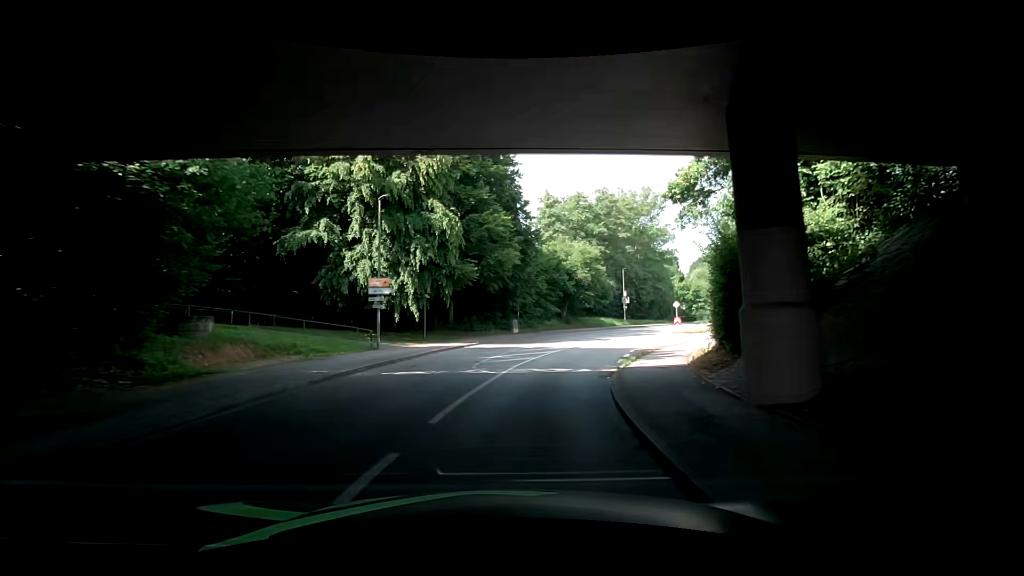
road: unclassified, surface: asphalt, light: Day
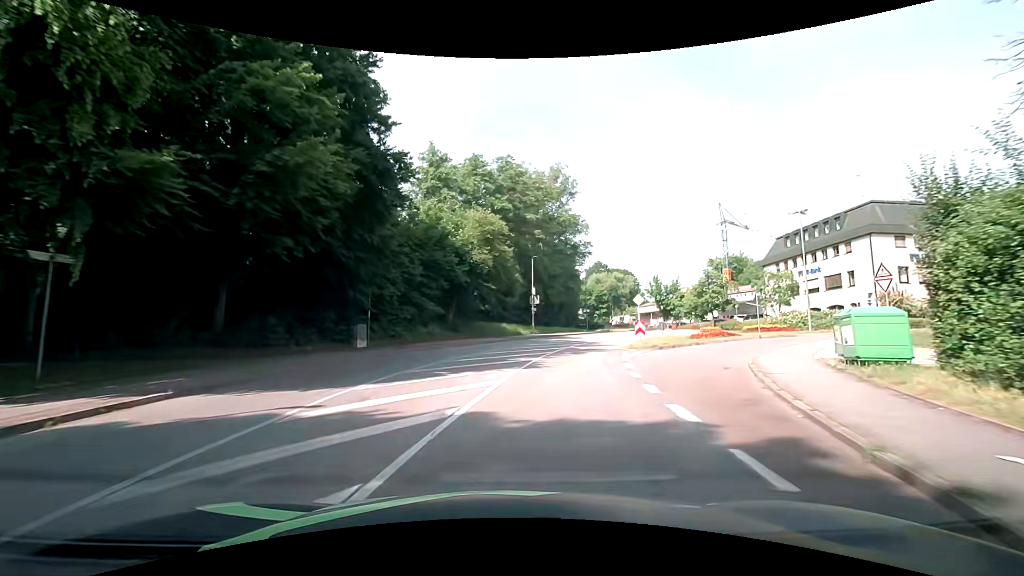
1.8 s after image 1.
(+2.0, +20.3) m; +12°
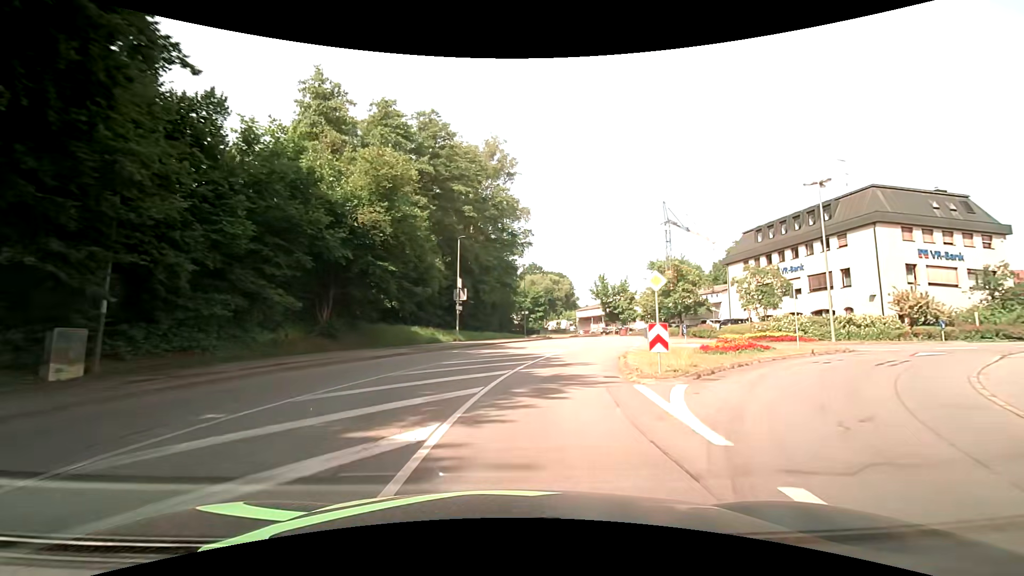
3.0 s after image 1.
(+1.2, +13.7) m; +9°
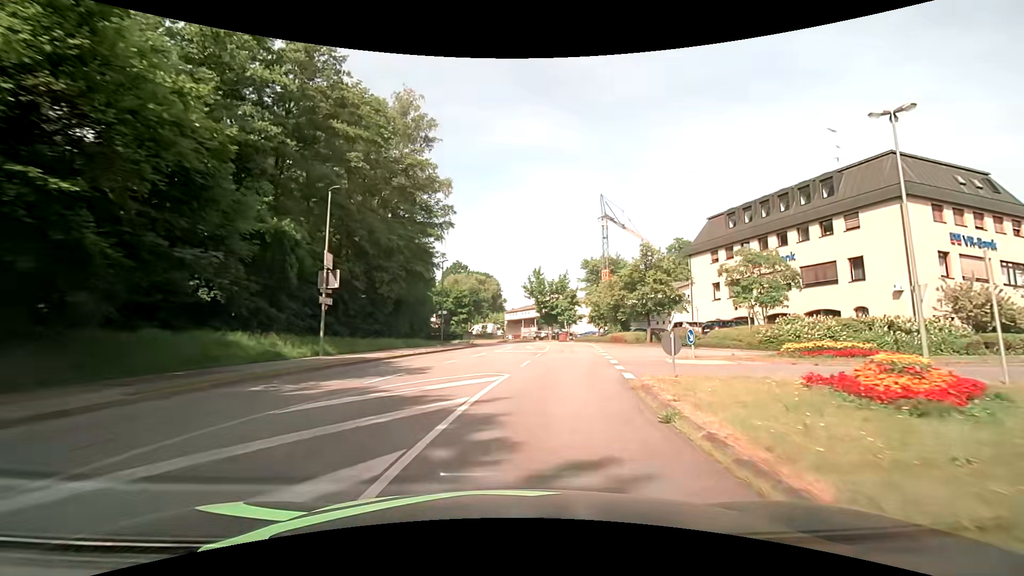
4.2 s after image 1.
(+1.0, +13.8) m; +9°
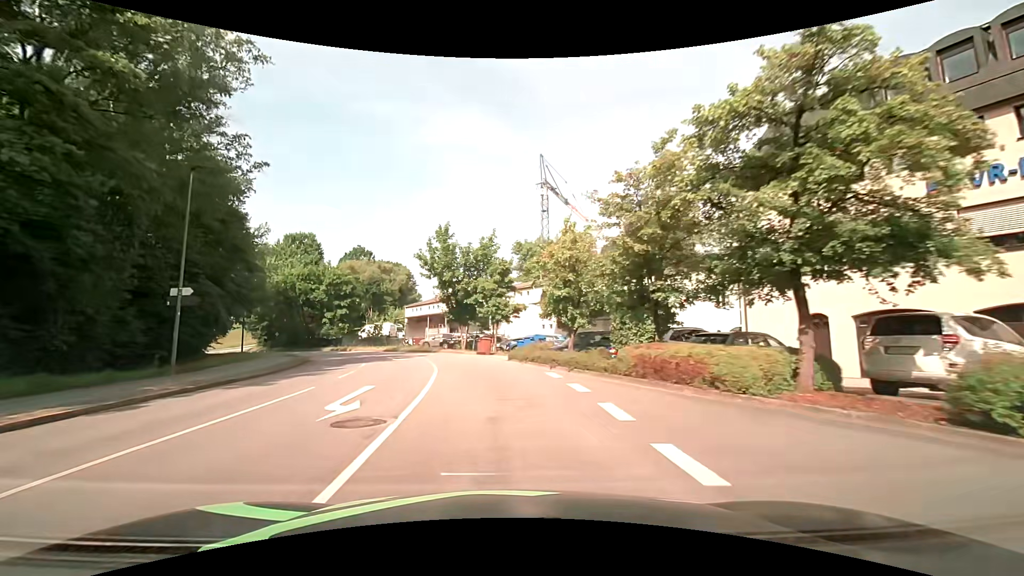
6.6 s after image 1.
(+3.2, +27.5) m; +9°
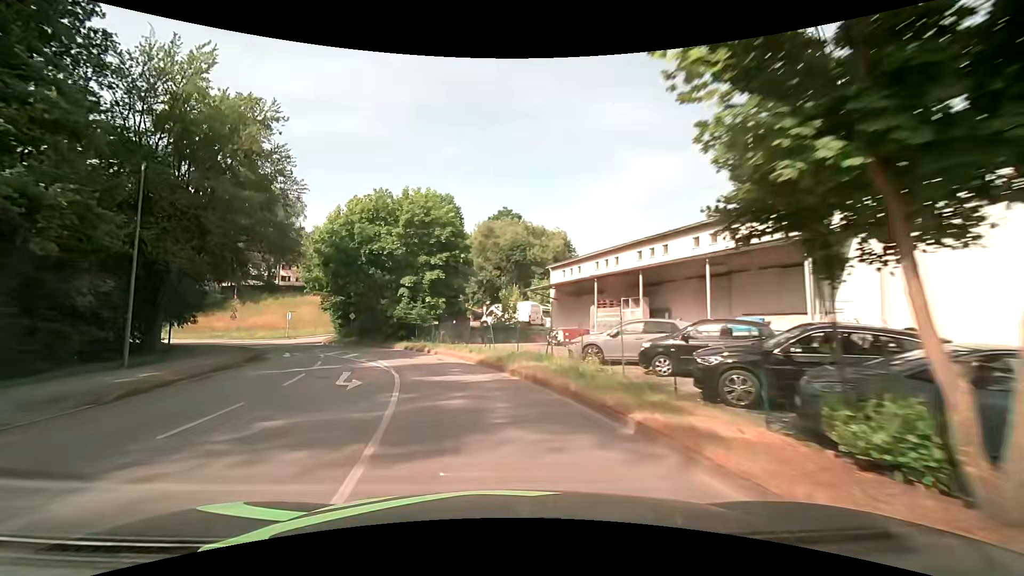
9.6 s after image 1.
(-4.6, +34.2) m; -18°
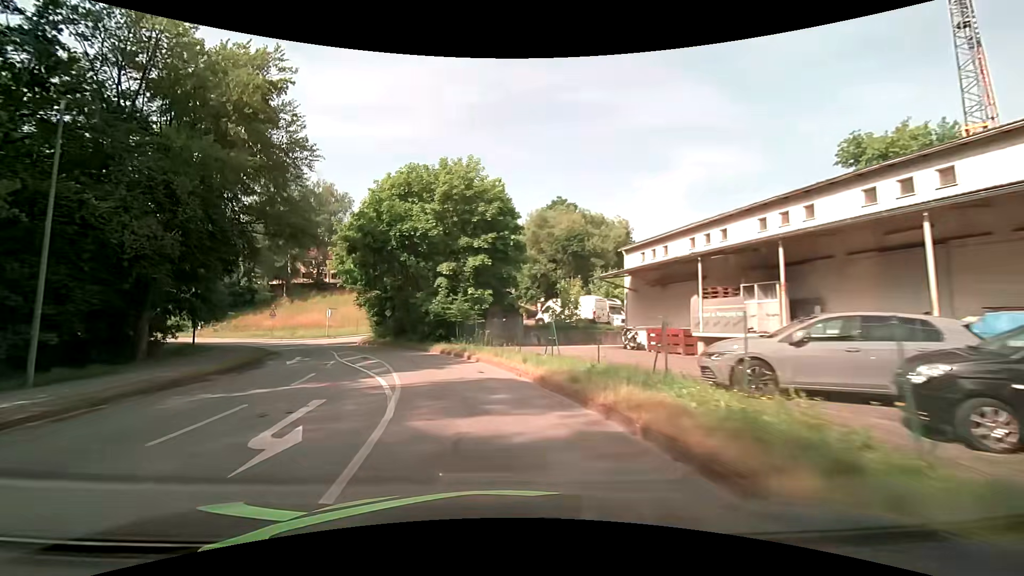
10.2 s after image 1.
(-0.3, +7.0) m; -6°
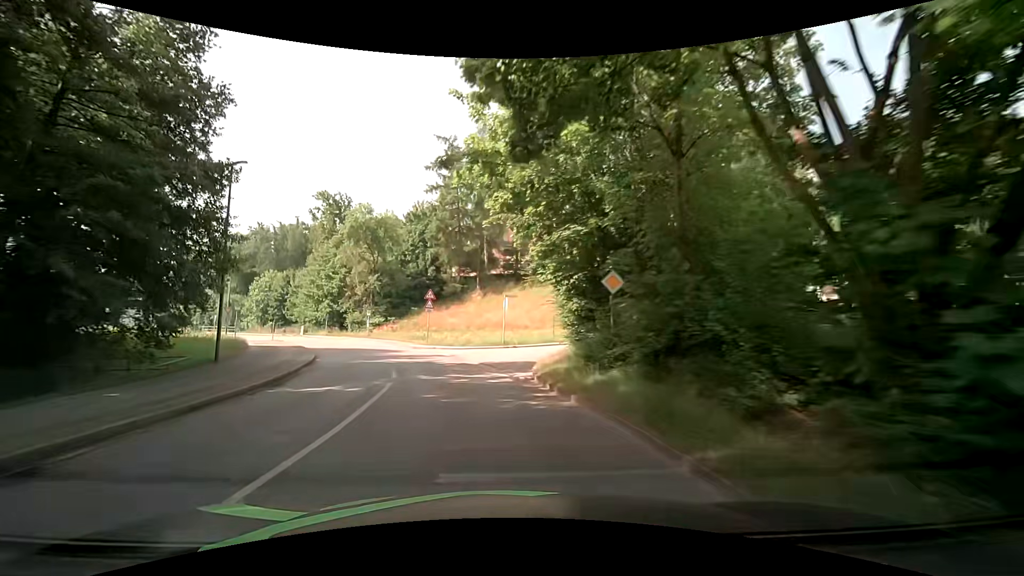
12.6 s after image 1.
(-6.0, +27.2) m; -24°
(-1, +10) (-2, +20) (-5, +29) (-9, +39) (-14, +47) (-20, +55) (-27, +63) (-34, +70) (-41, +77) (-48, +84) m
